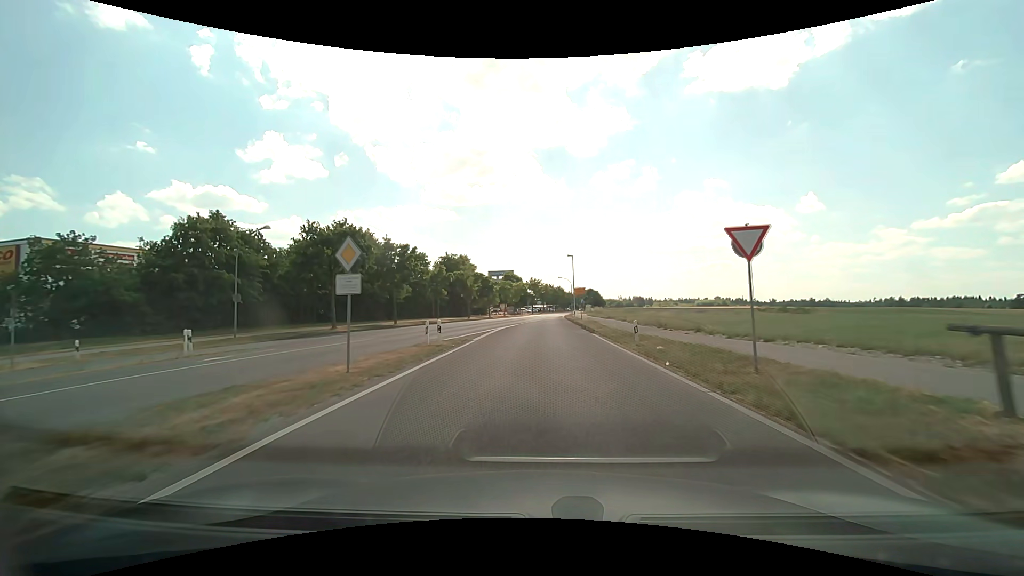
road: tertiary_link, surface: asphalt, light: Day
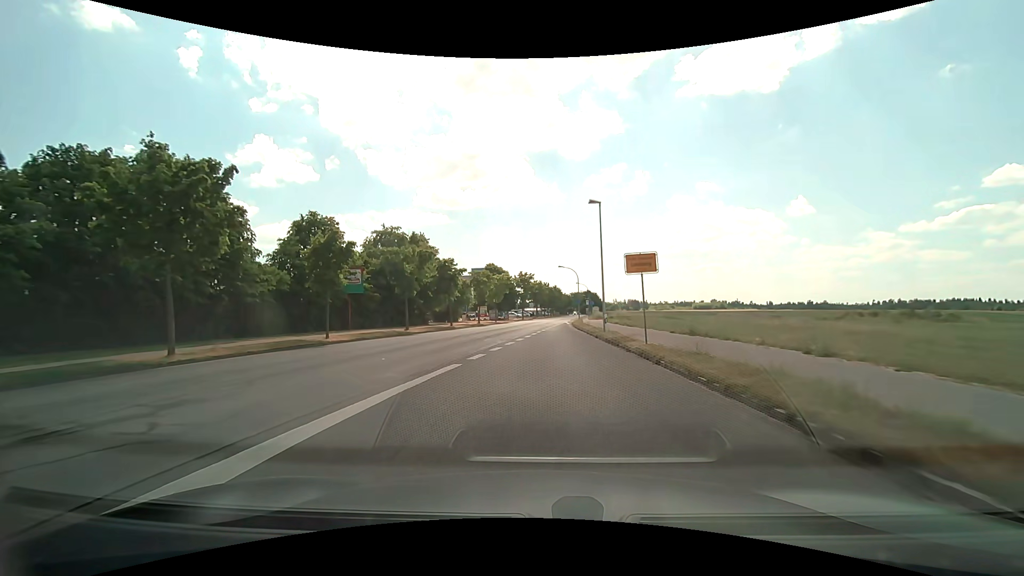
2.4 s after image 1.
(+0.1, +29.8) m; +1°
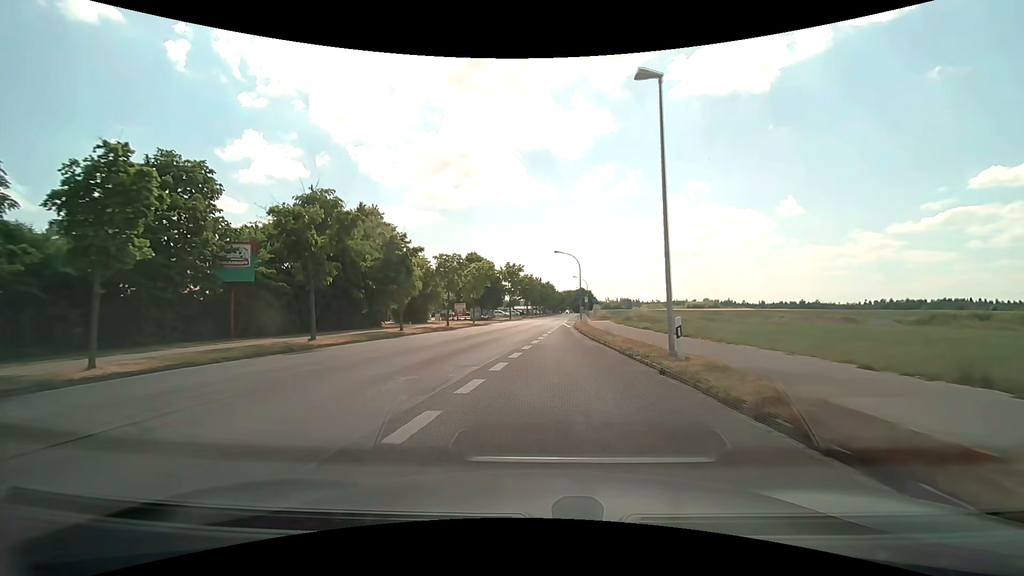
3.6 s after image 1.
(+0.1, +15.0) m; +1°
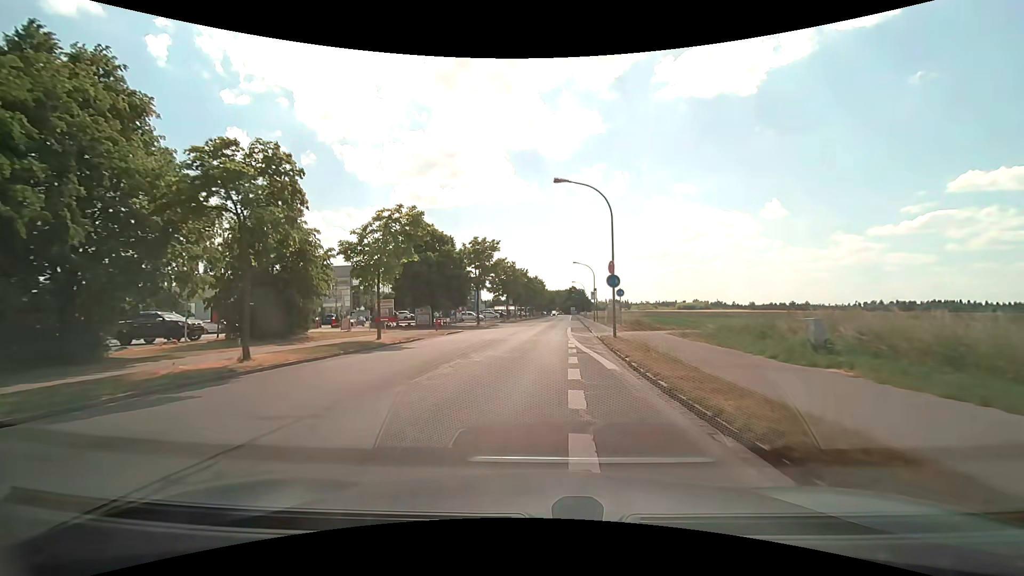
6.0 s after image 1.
(+0.4, +28.2) m; +1°
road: tertiary
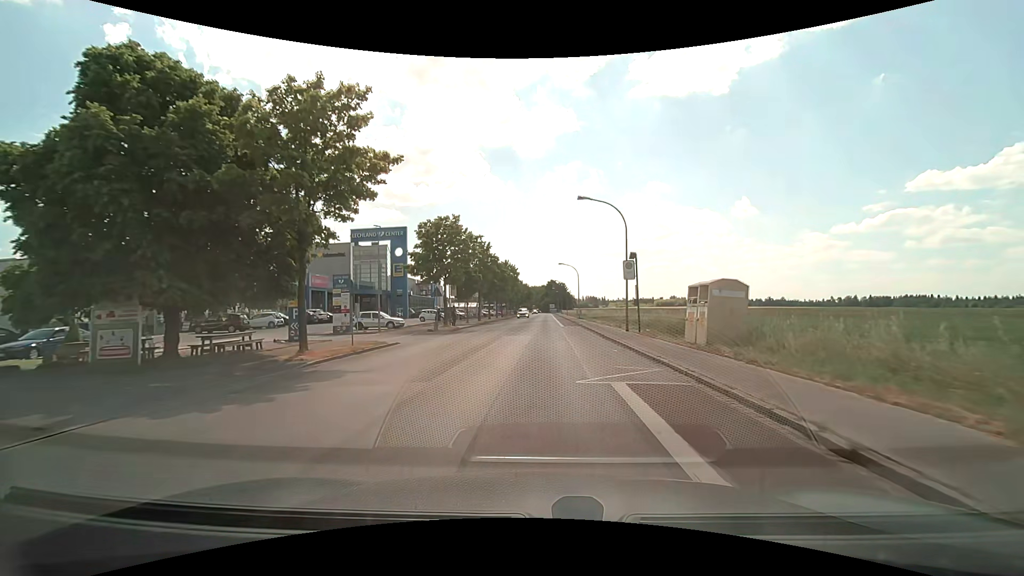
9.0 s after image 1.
(+0.8, +34.2) m; +3°
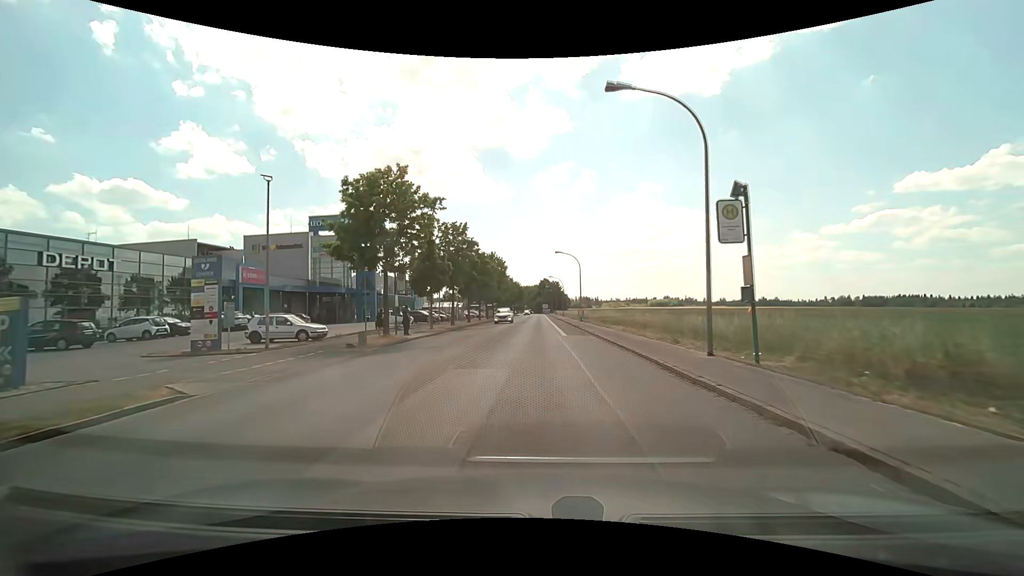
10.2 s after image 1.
(+0.1, +13.6) m; +1°
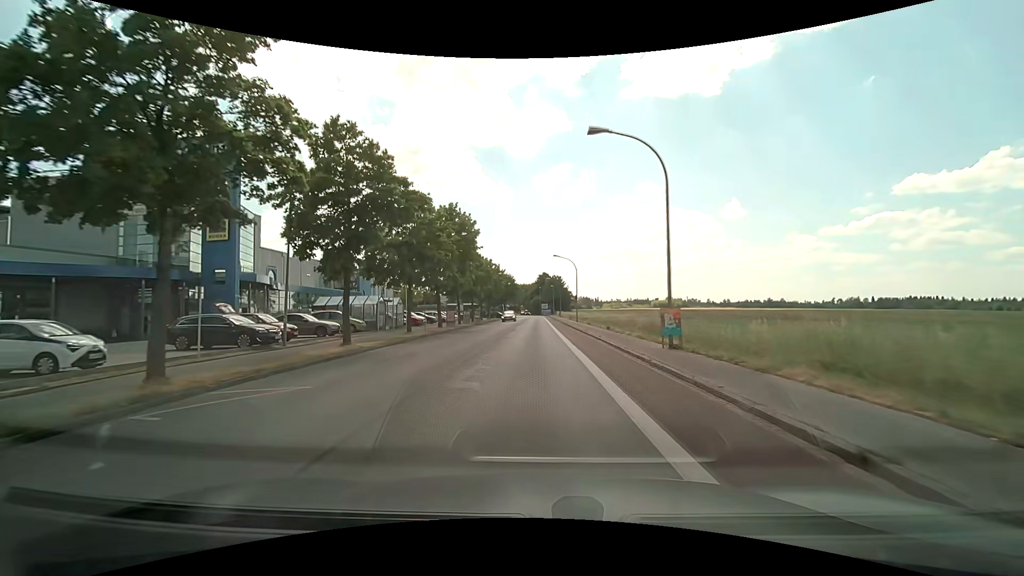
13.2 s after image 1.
(-0.1, +35.1) m; 0°
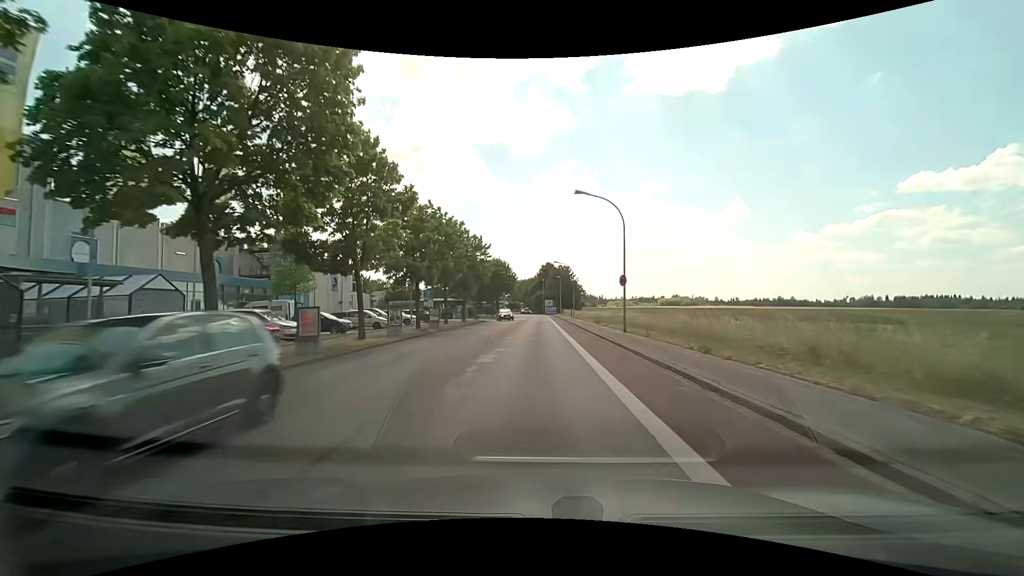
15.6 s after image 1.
(-0.1, +28.4) m; 0°
(0, +10) (0, +20) (0, +30) (0, +40) (0, +50) (0, +60) (0, +70) (+1, +80) (+1, +90) (+1, +100) m
